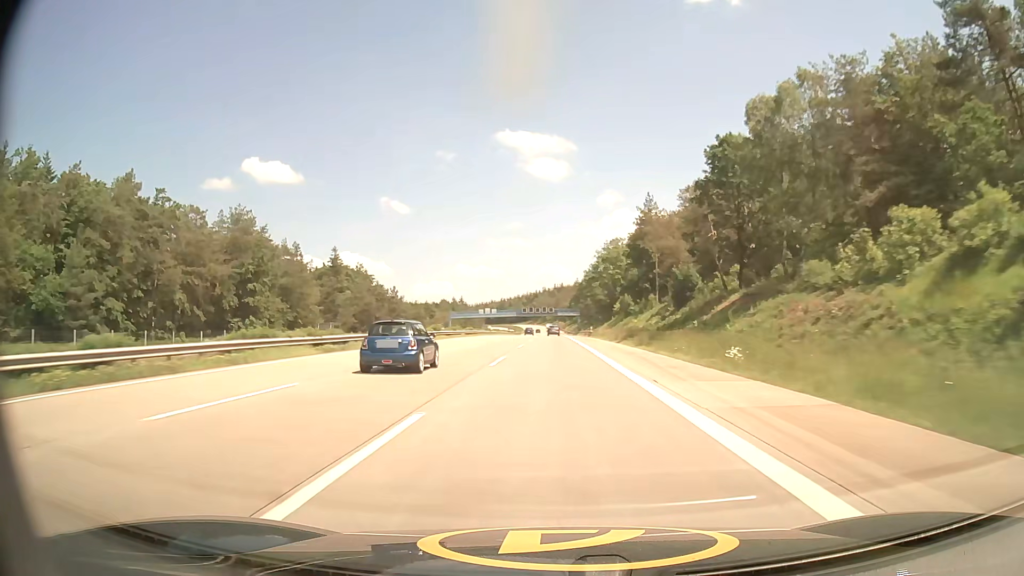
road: motorway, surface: asphalt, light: Day
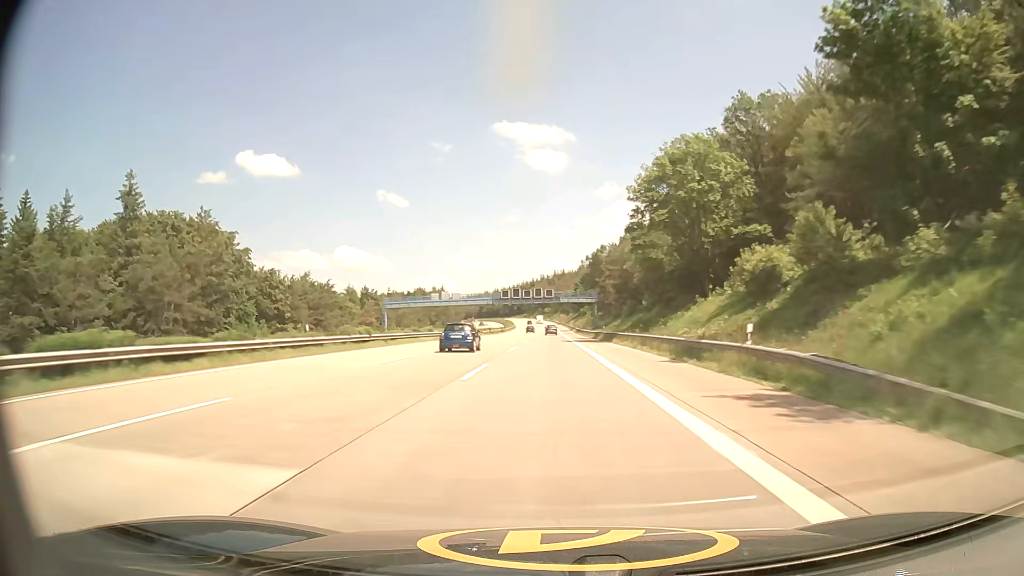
(+0.1, +77.3) m; 0°
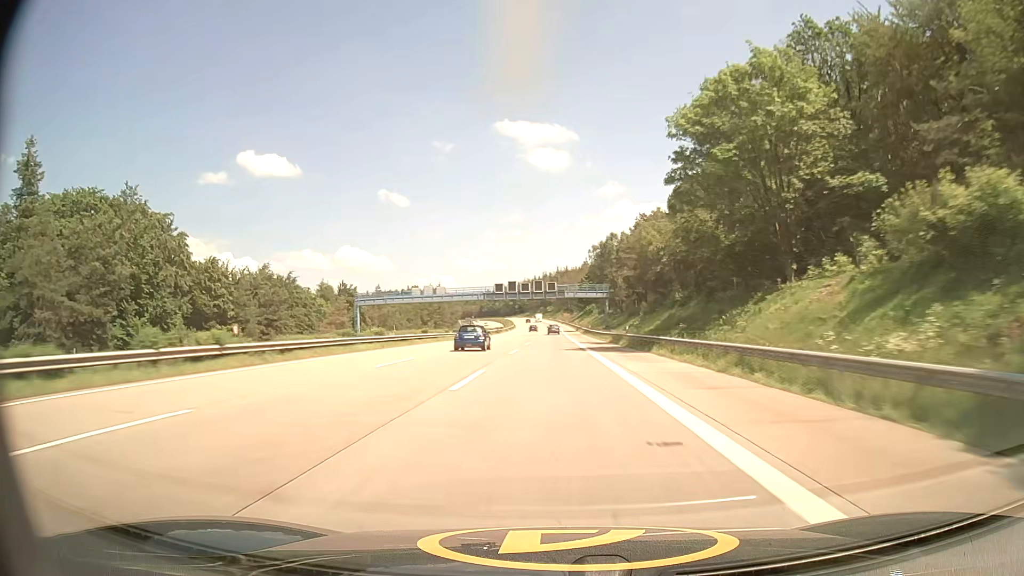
(0.0, +19.3) m; 0°
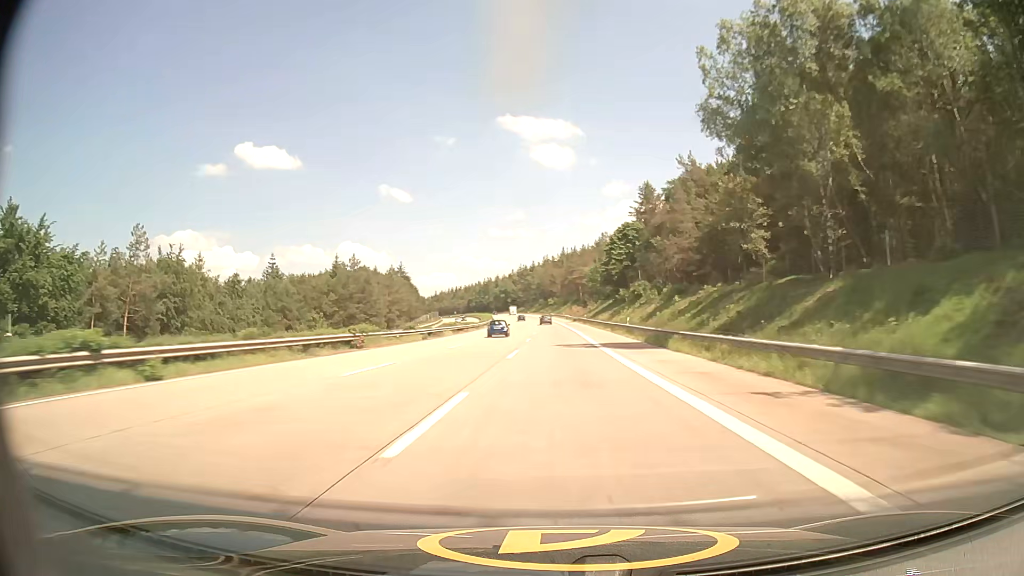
(-0.4, +96.8) m; 0°
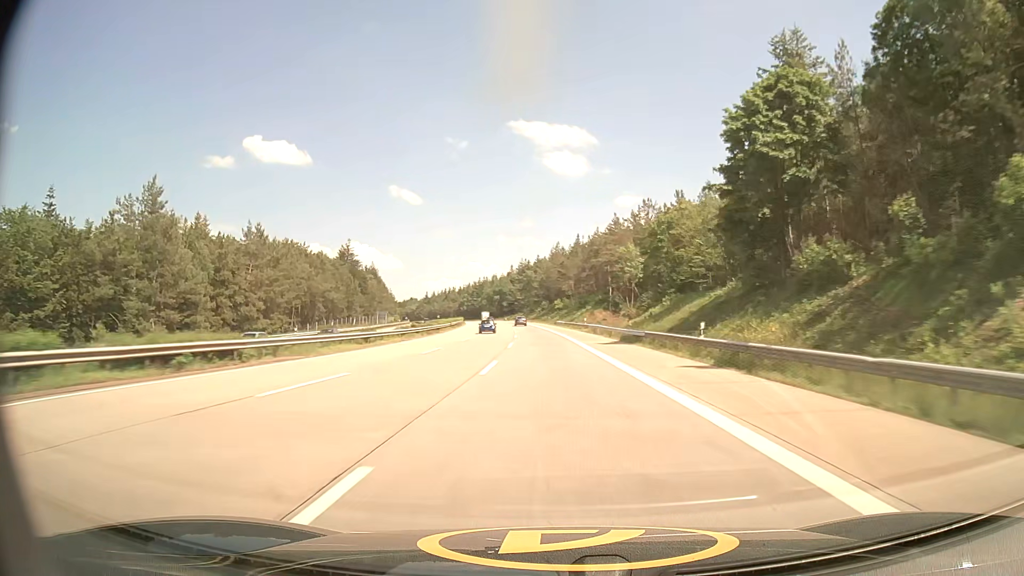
(+0.1, +78.0) m; 0°
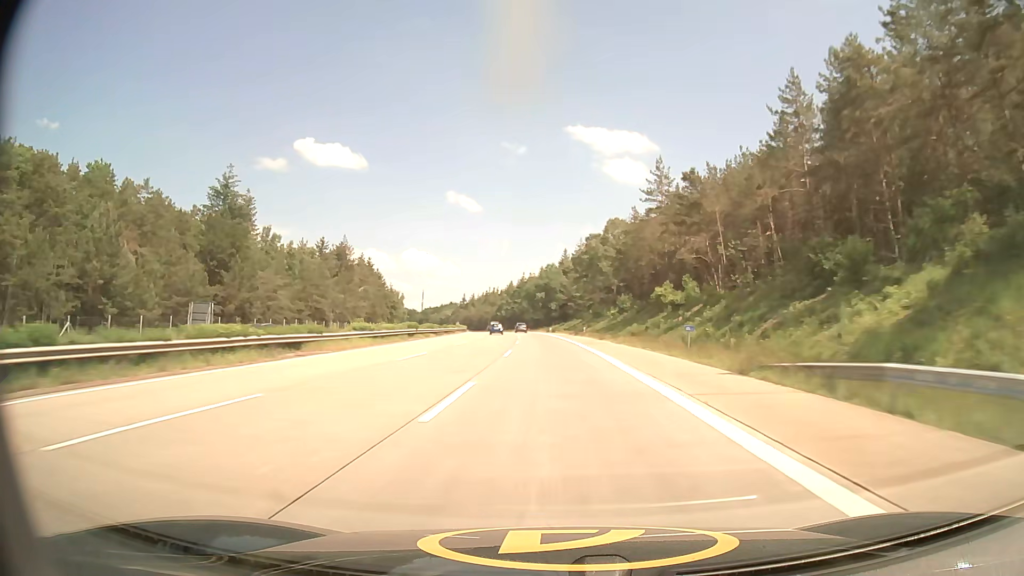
(-3.6, +98.0) m; -5°
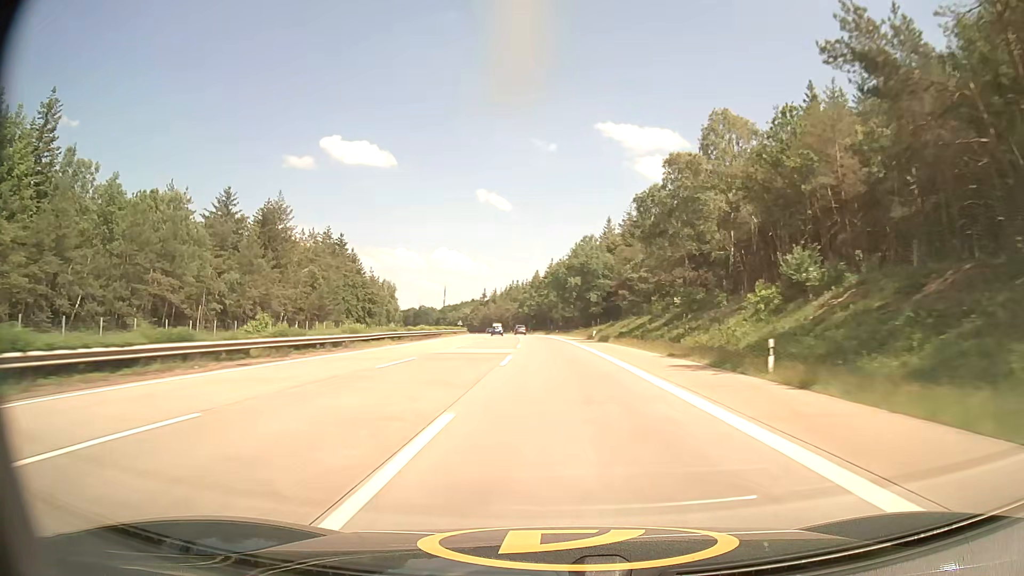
(-1.3, +58.7) m; -3°
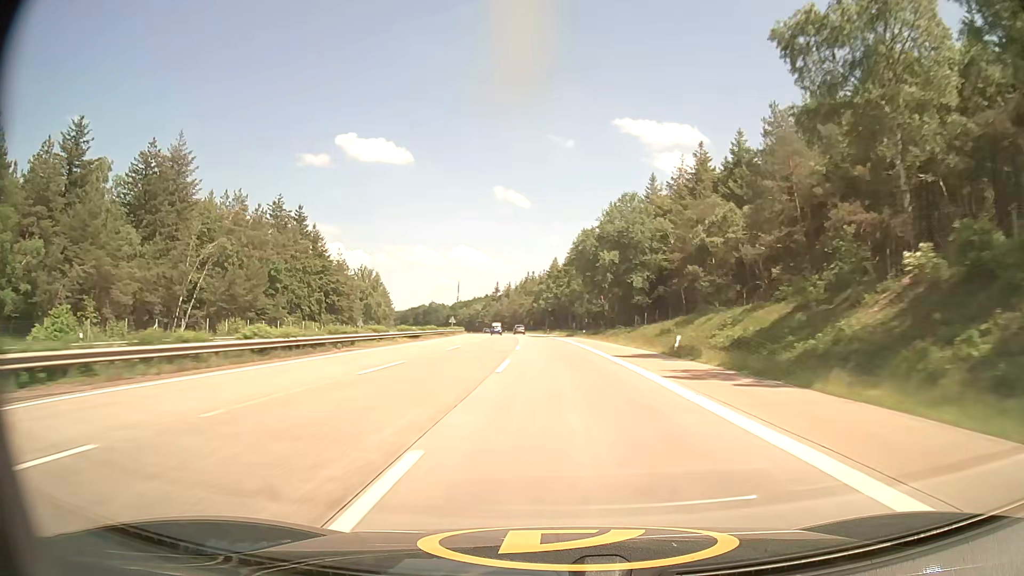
(-0.6, +39.0) m; -2°
(0, +10) (0, +20) (0, +30) (-1, +40) (-1, +50) (-1, +60) (-2, +70) (-2, +80) (-3, +90) (-4, +100) m
